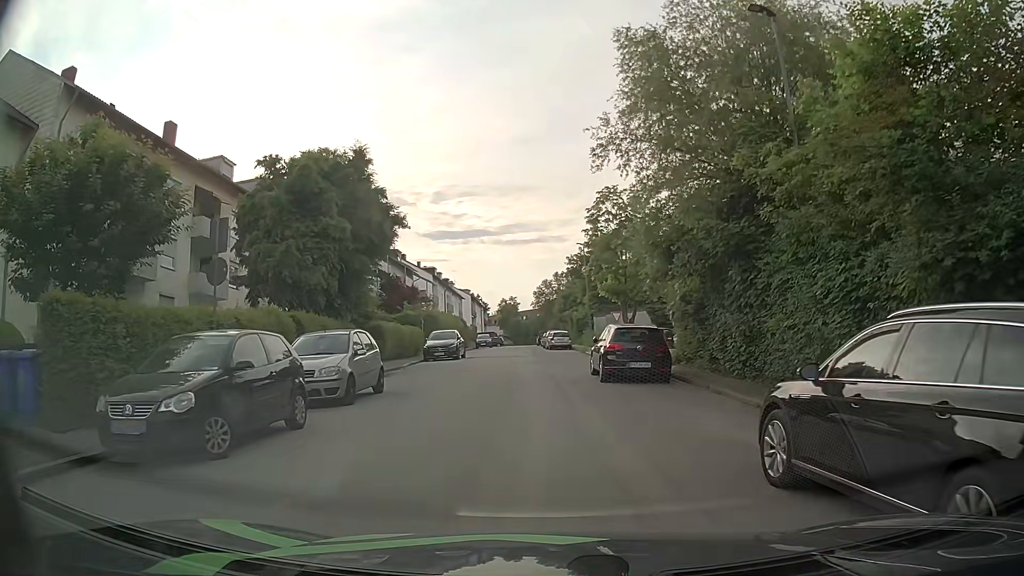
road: residential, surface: asphalt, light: Day
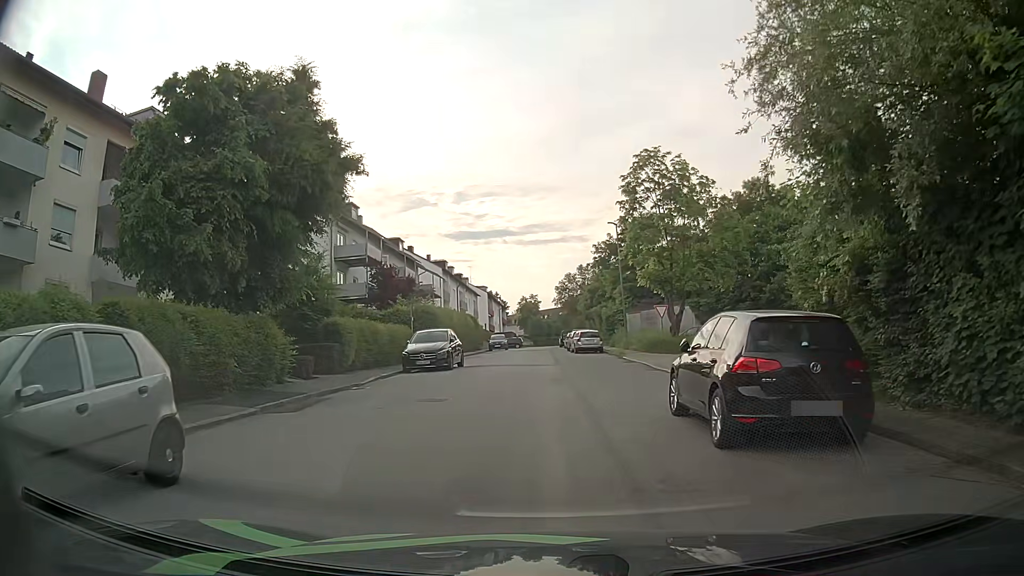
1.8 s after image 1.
(-0.3, +9.9) m; -1°
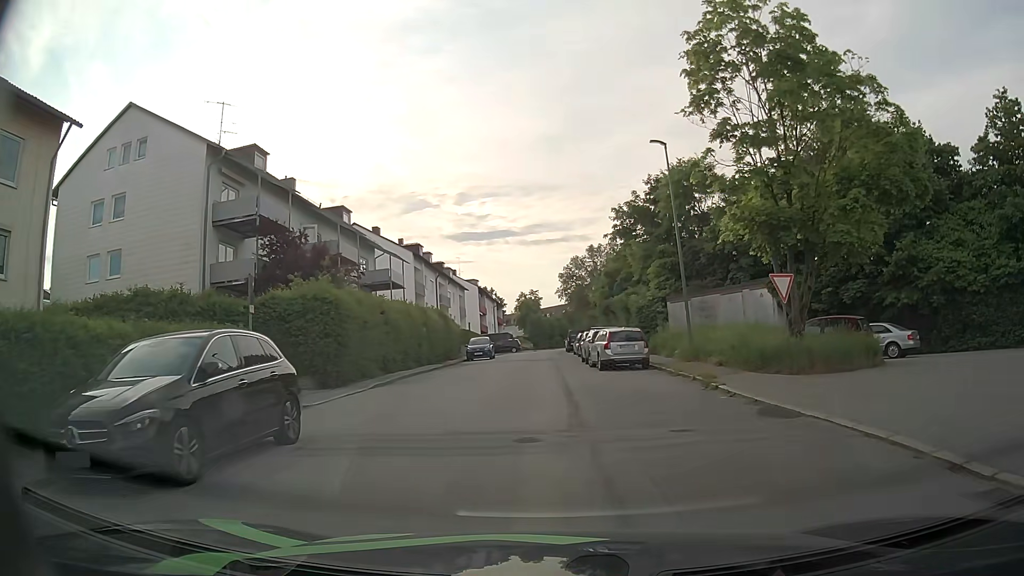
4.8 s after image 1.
(-0.4, +18.8) m; -1°
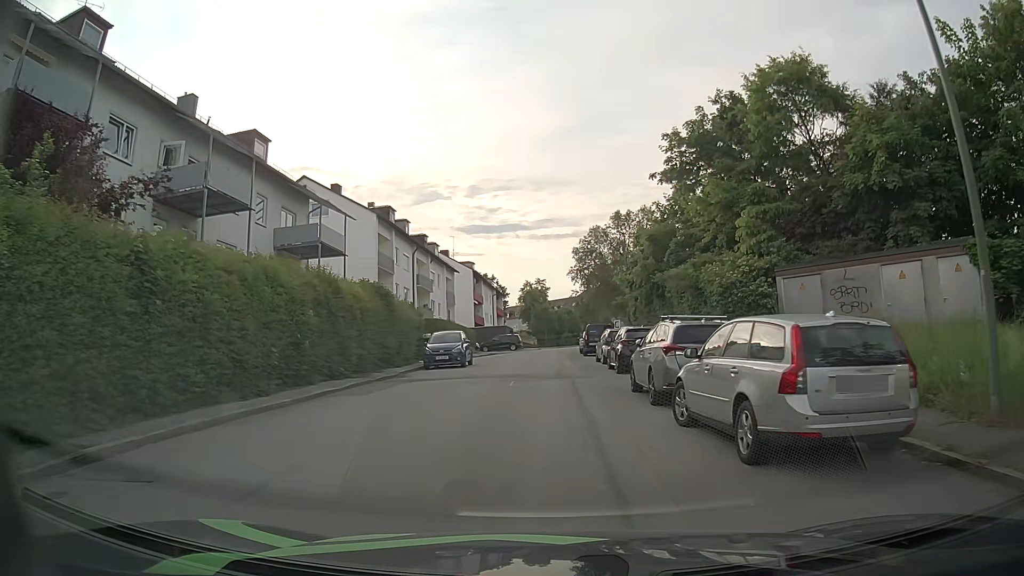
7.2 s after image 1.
(-0.4, +17.1) m; -2°
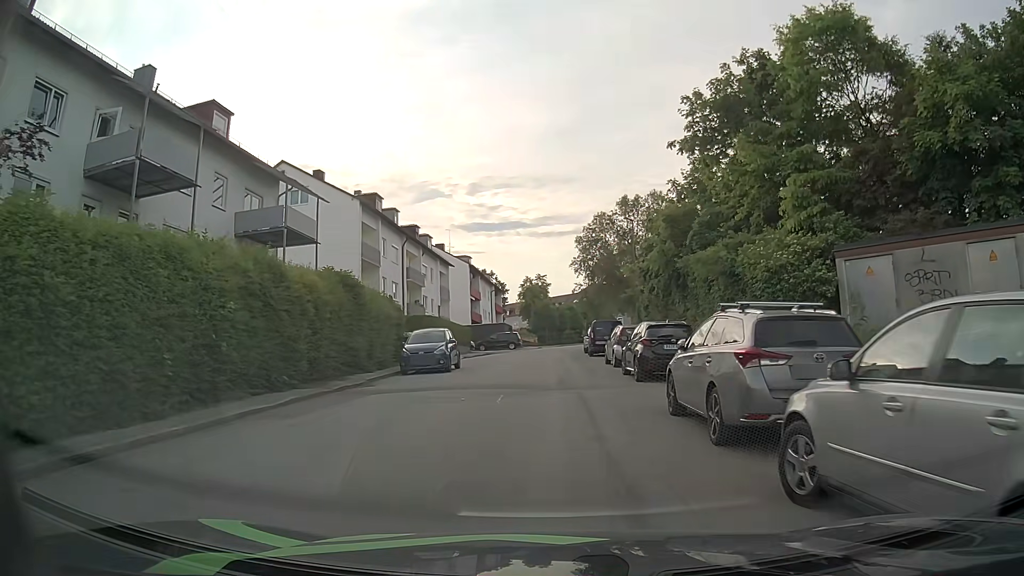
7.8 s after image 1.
(0.0, +4.5) m; 0°
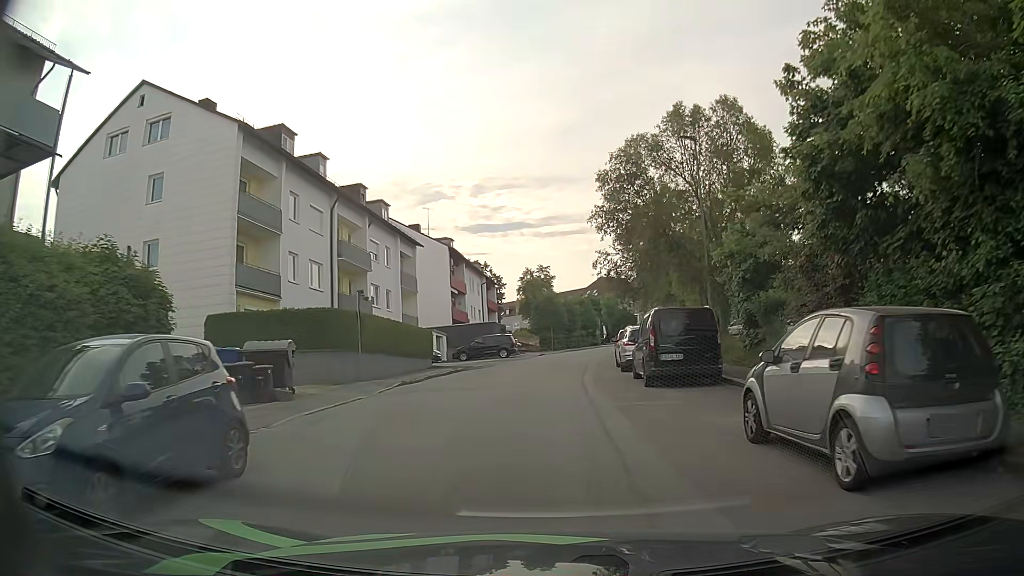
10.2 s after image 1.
(-0.2, +18.5) m; -1°
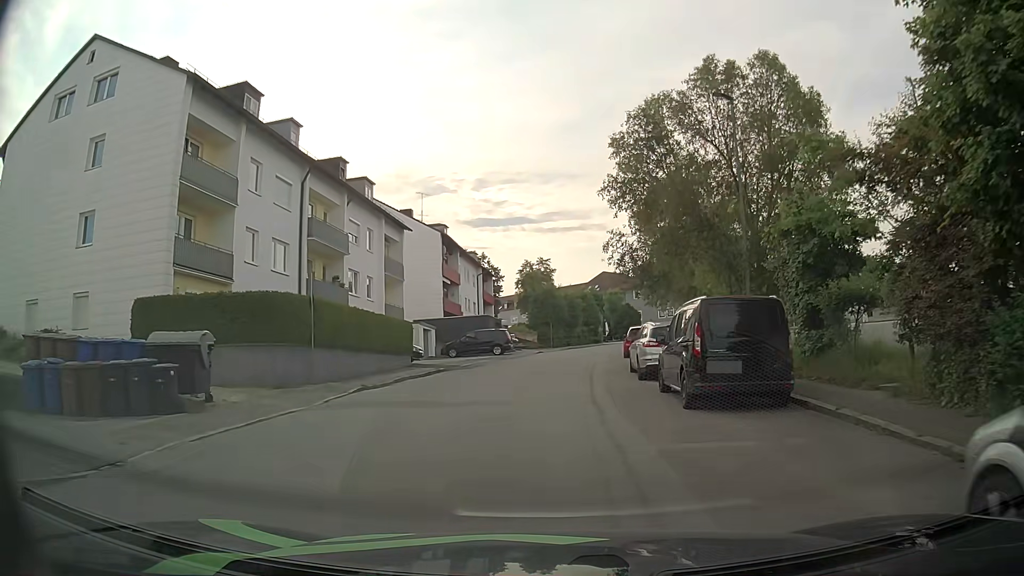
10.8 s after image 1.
(0.0, +4.7) m; 0°
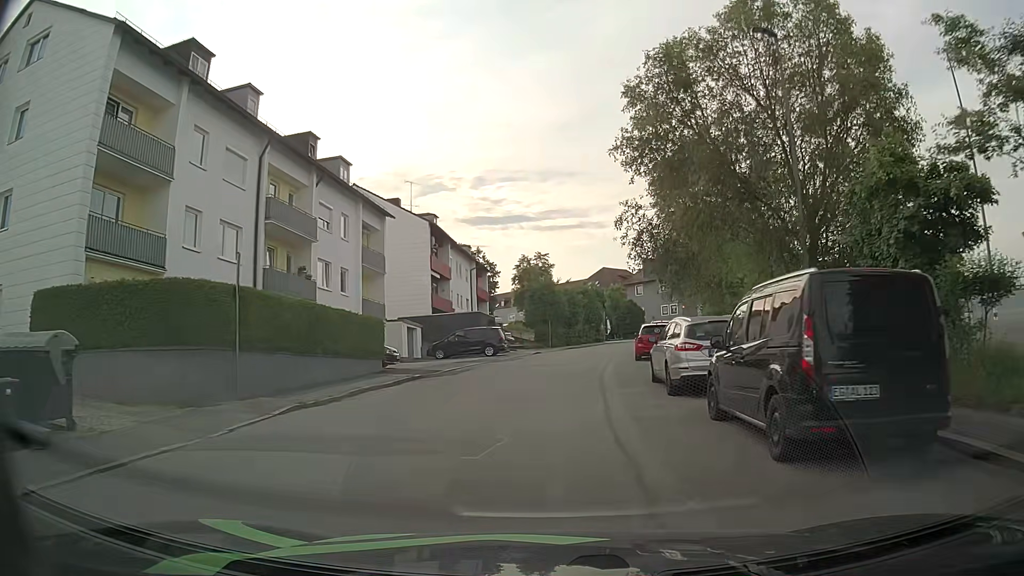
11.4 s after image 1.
(0.0, +4.7) m; +1°
(0, +10) (0, +20) (+1, +30) (+3, +40) (+6, +49) (+10, +59) (+15, +67) (+20, +76) (+26, +84) (+33, +91) m
